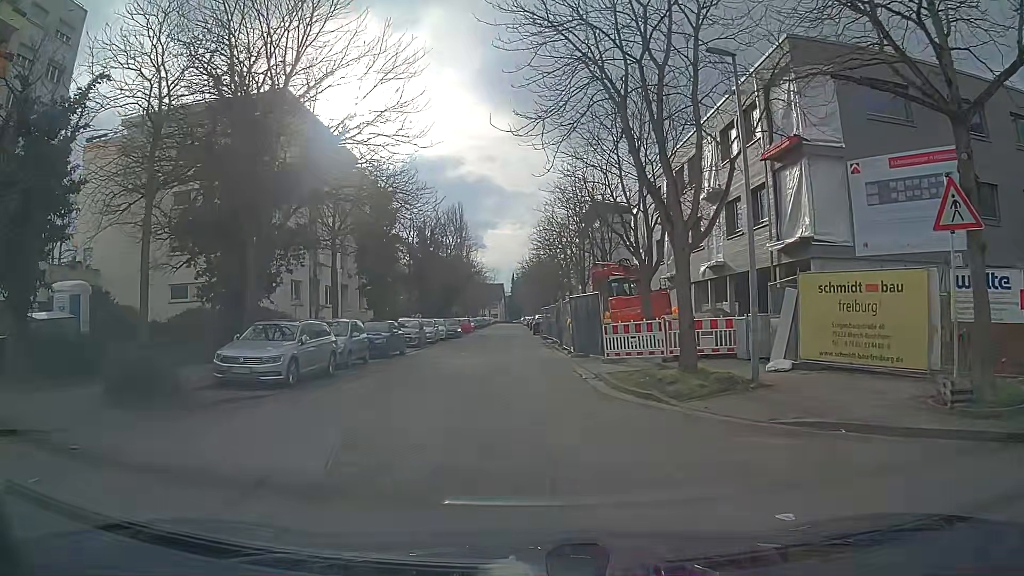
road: residential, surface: asphalt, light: Day
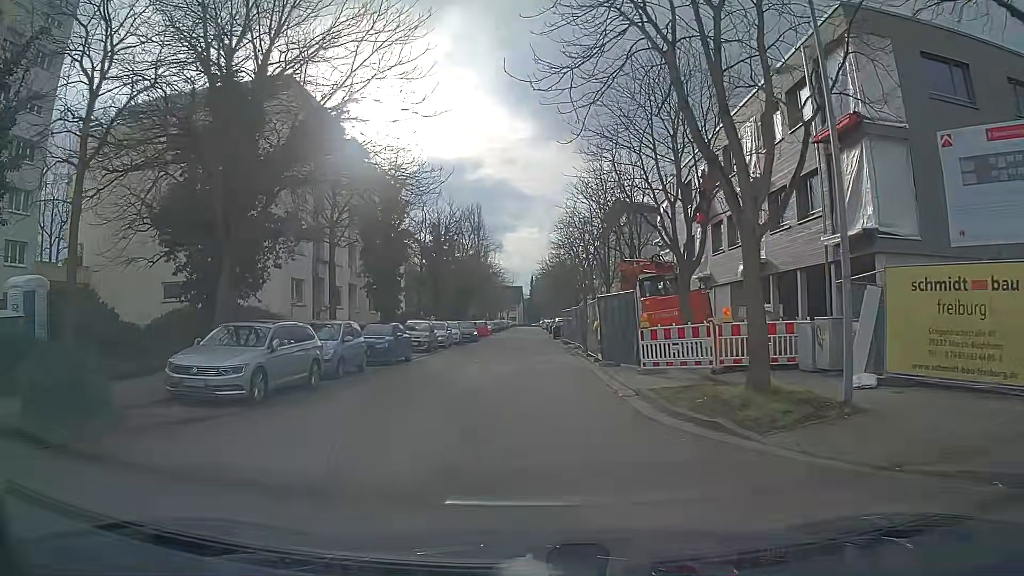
(0.0, +3.1) m; -1°
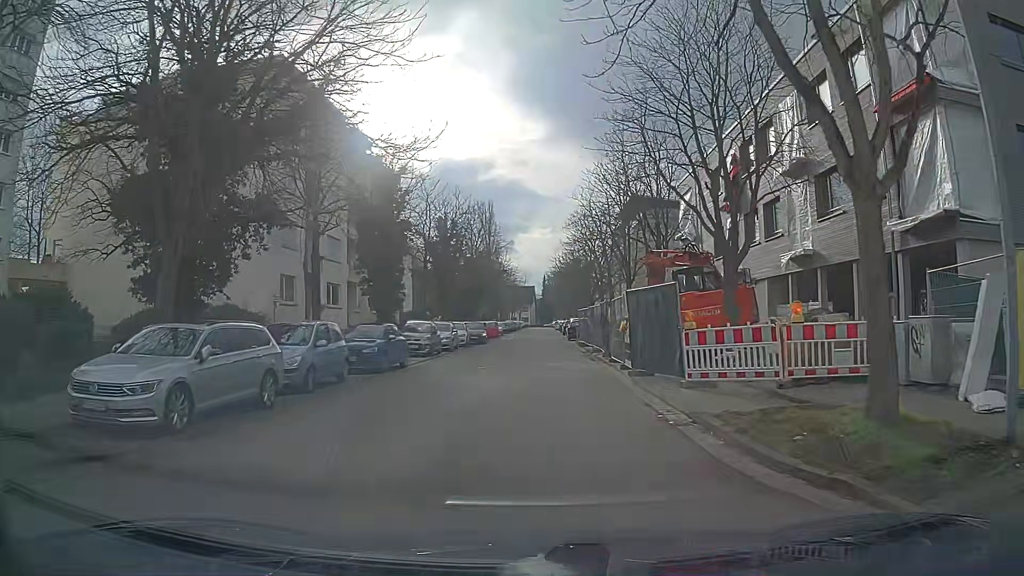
(0.0, +3.4) m; 0°
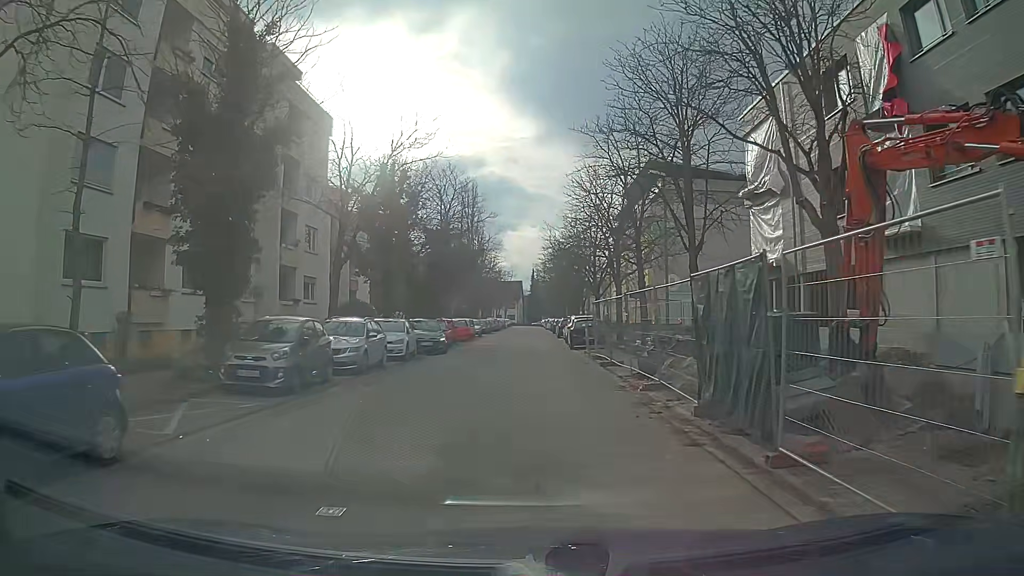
(+0.3, +15.8) m; +1°
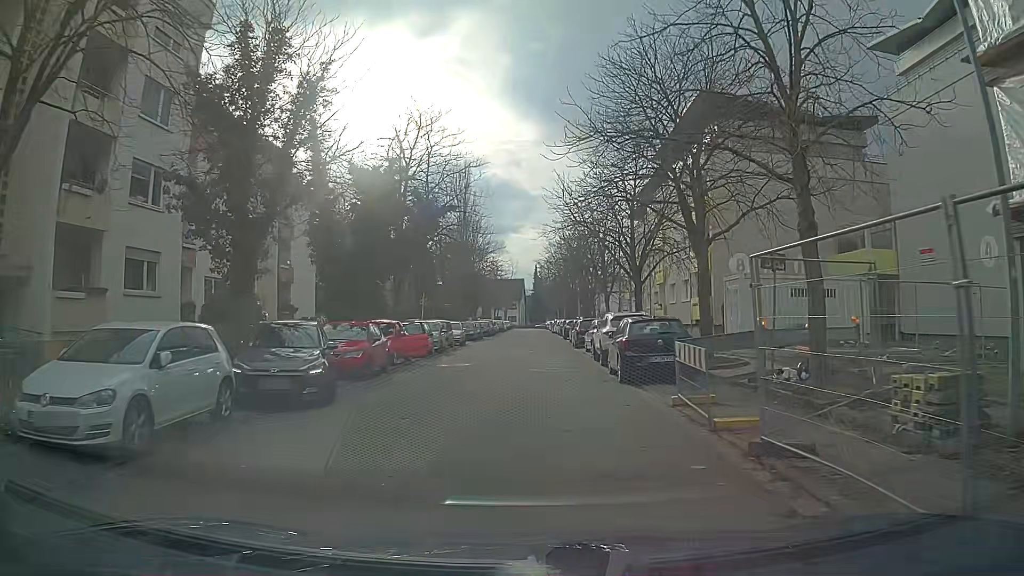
(-0.2, +17.1) m; -1°
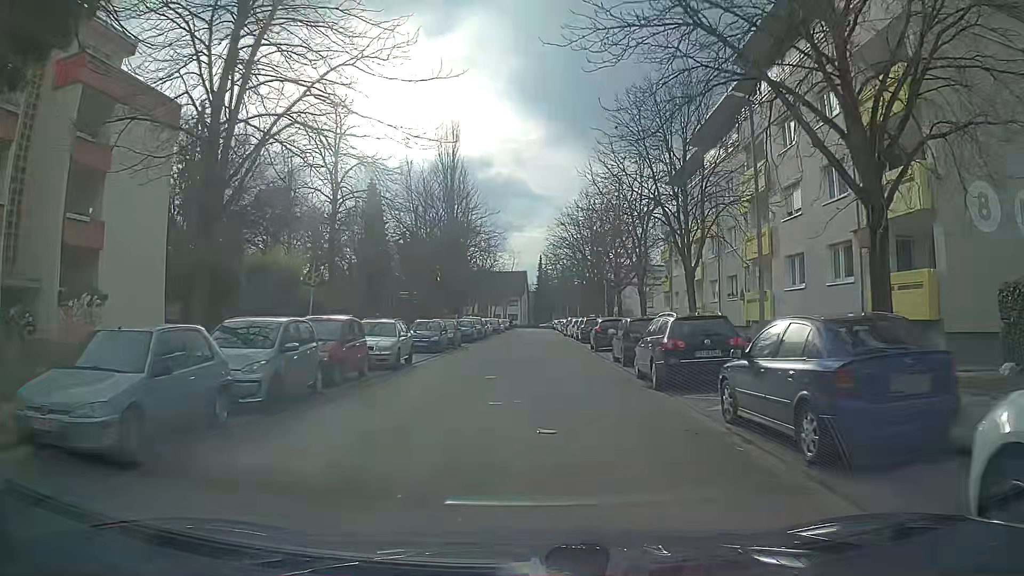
(+0.3, +21.1) m; +1°
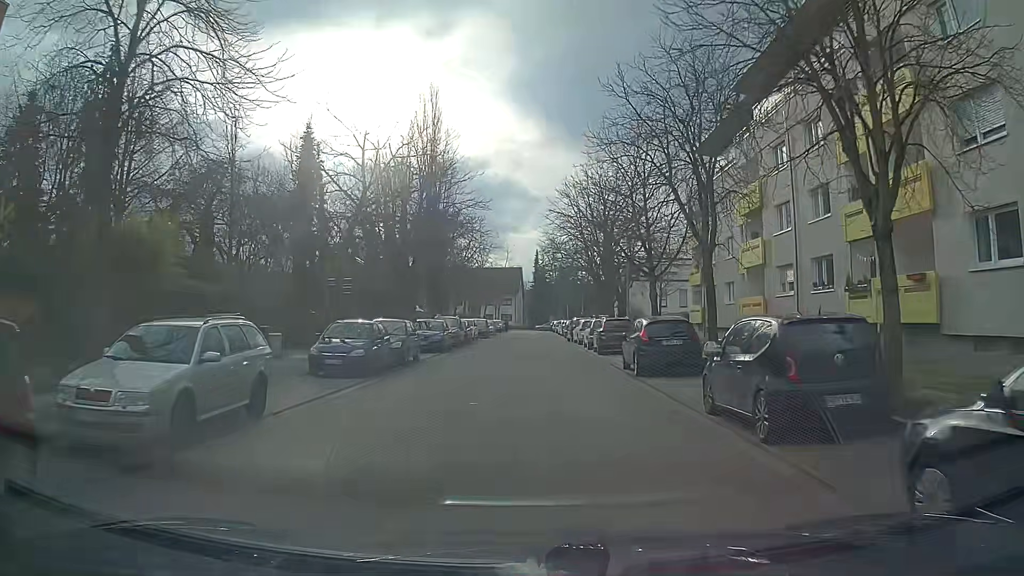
(0.0, +12.5) m; 0°
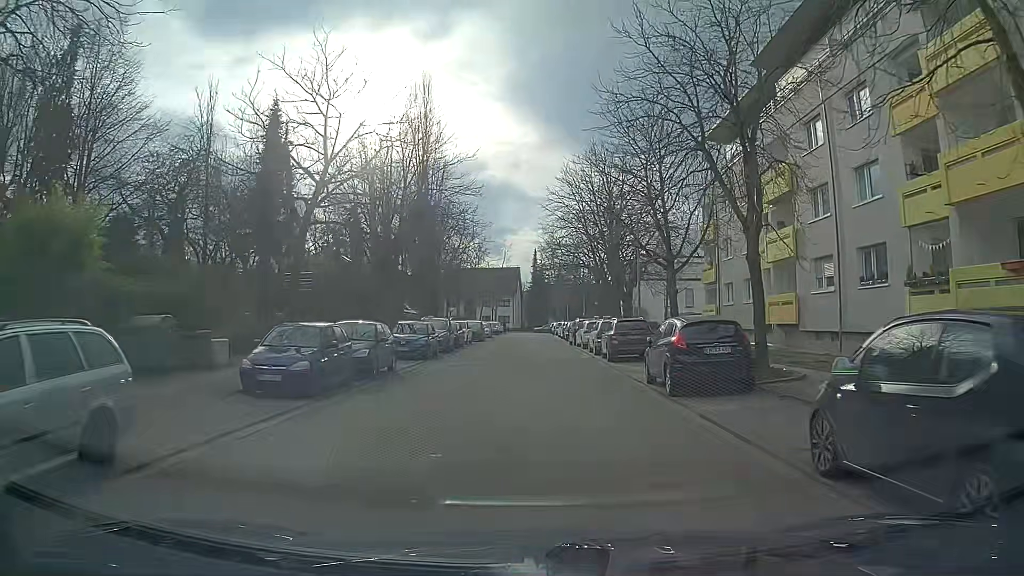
(0.0, +4.2) m; 0°
